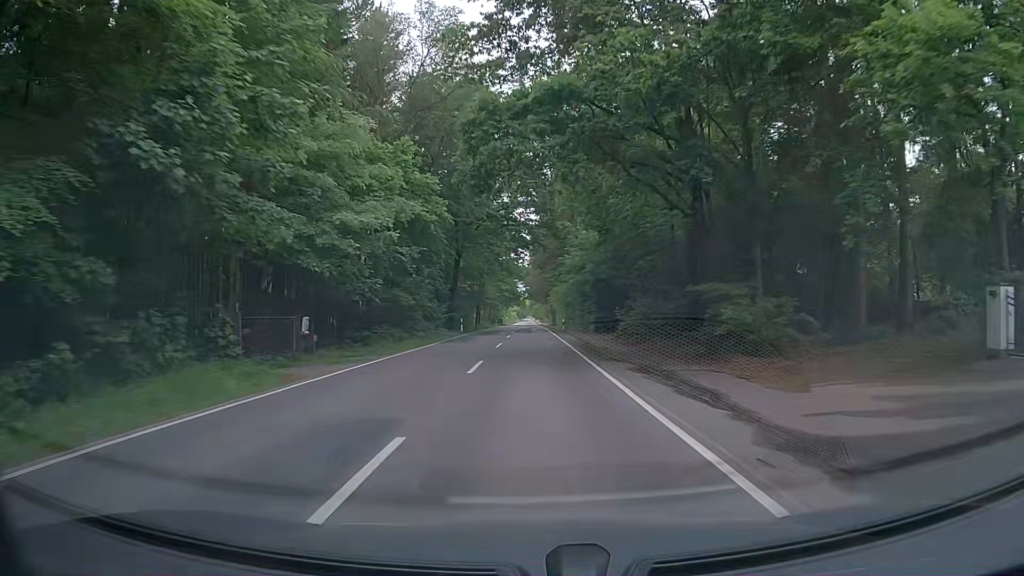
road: tertiary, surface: asphalt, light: Day
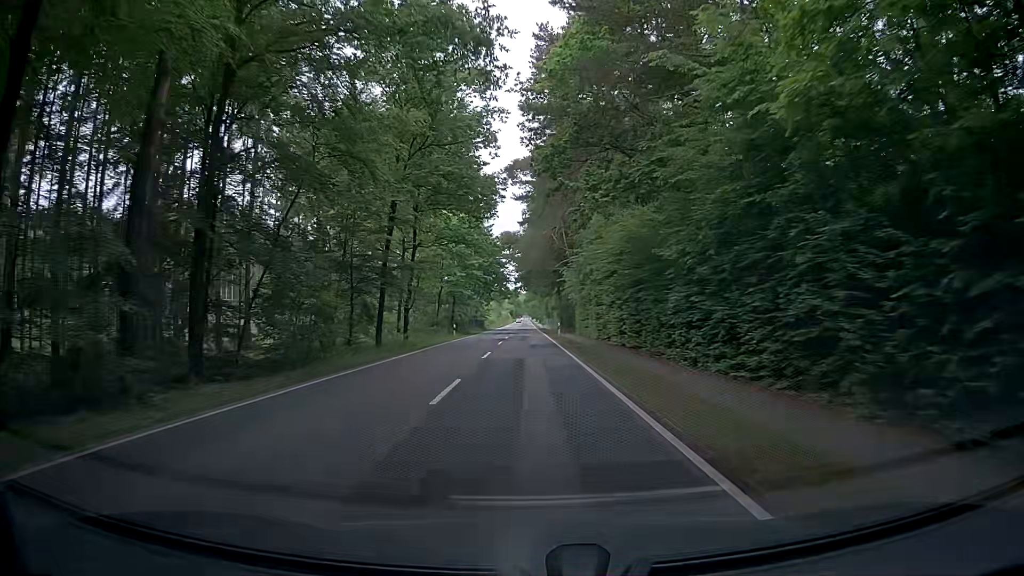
(+0.2, +53.7) m; +1°
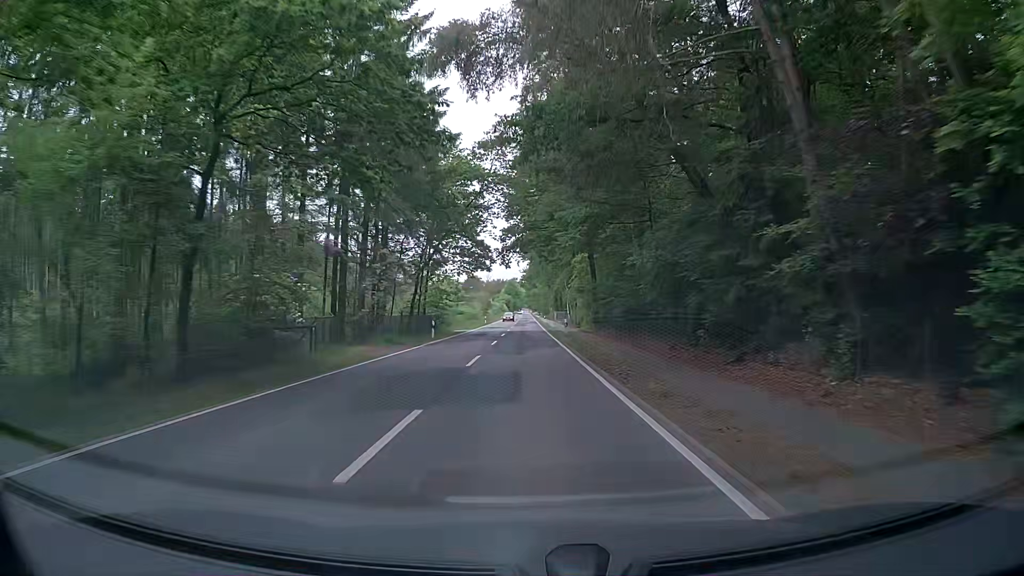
(-0.8, +54.0) m; 0°
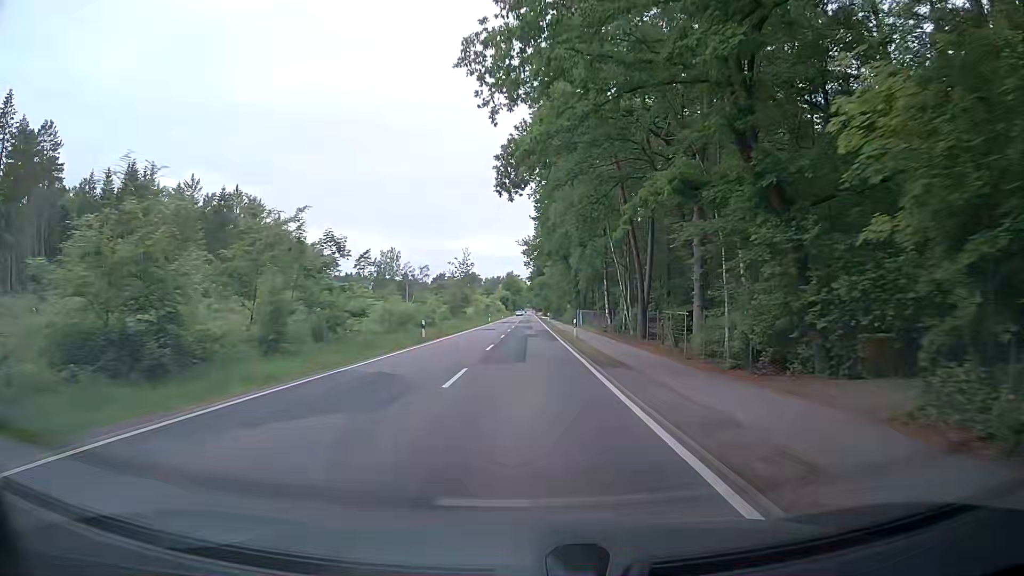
(-0.6, +54.1) m; 0°
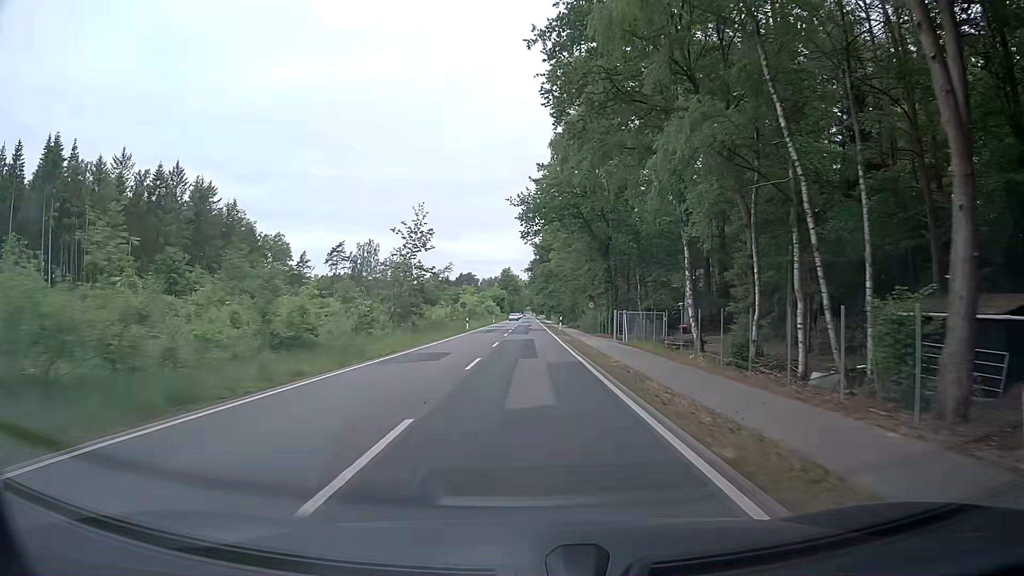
(-0.3, +32.3) m; -1°
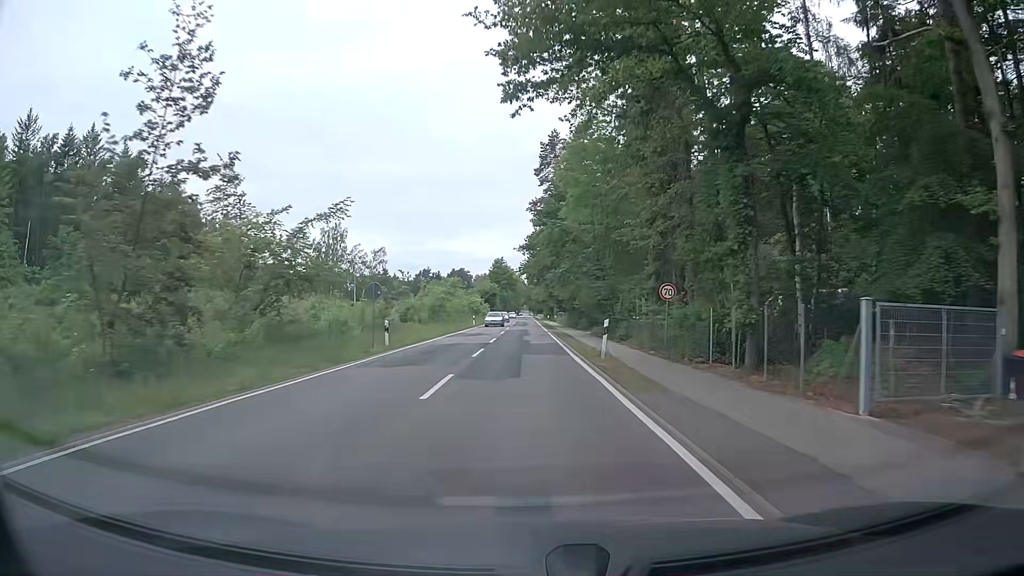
(+0.2, +32.2) m; 0°
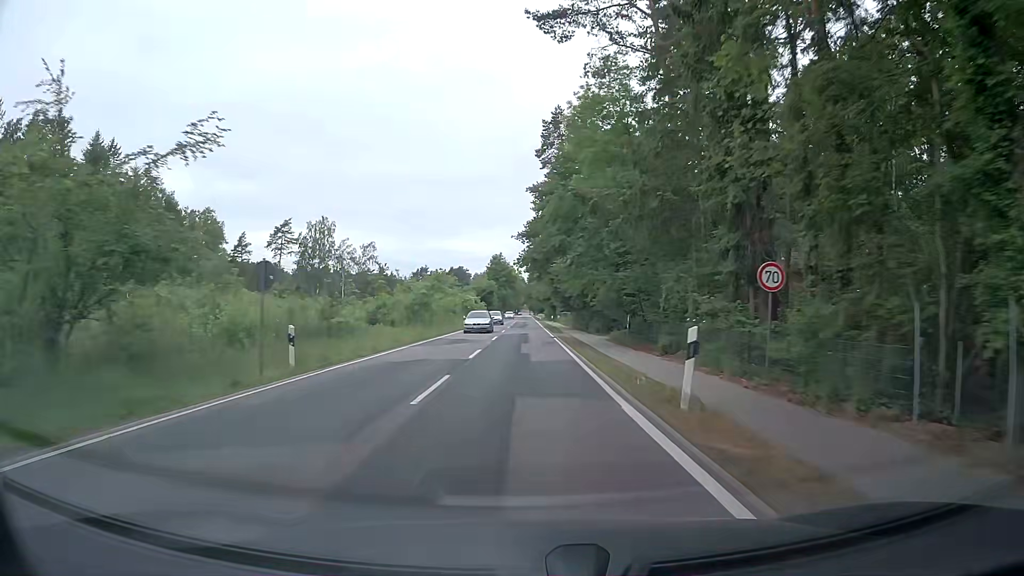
(0.0, +10.7) m; 0°
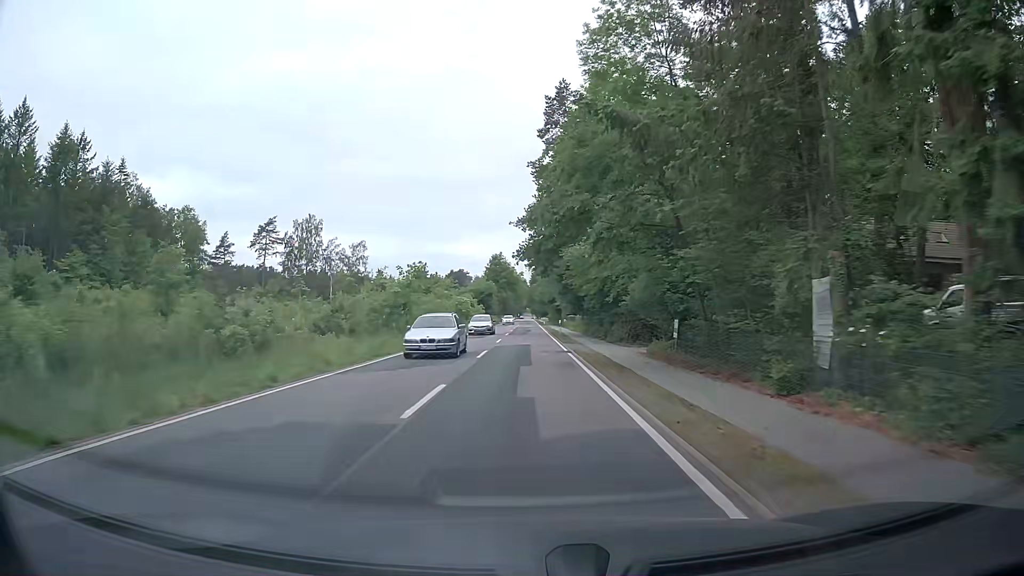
(+0.1, +10.7) m; 0°
